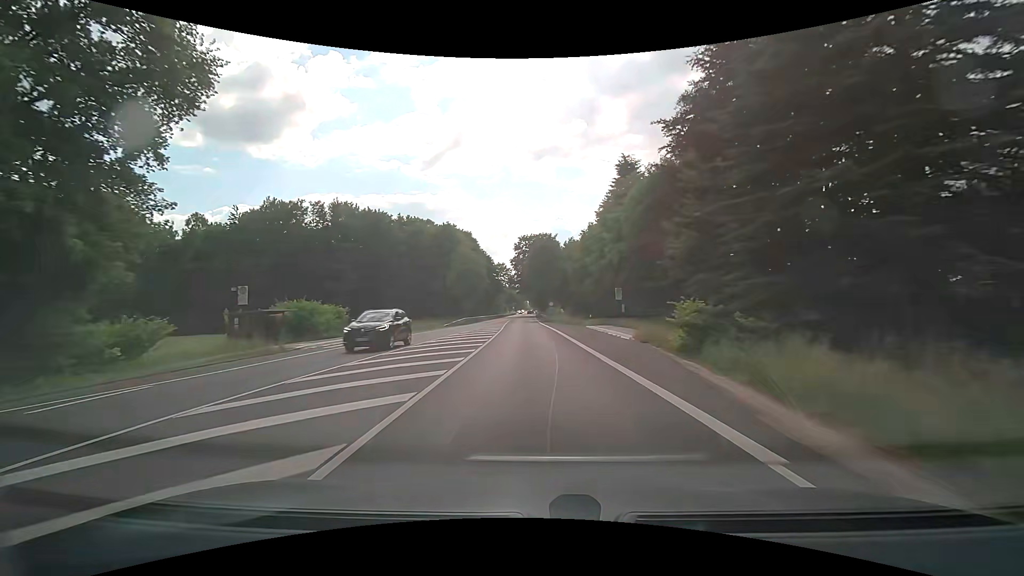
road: primary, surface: asphalt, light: Day
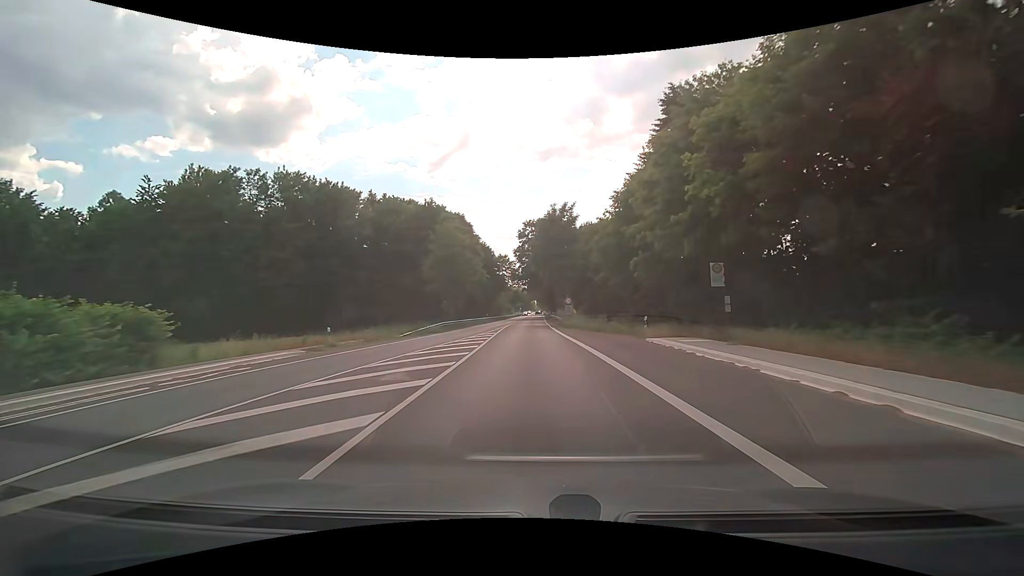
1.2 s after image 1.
(-0.1, +20.9) m; -1°
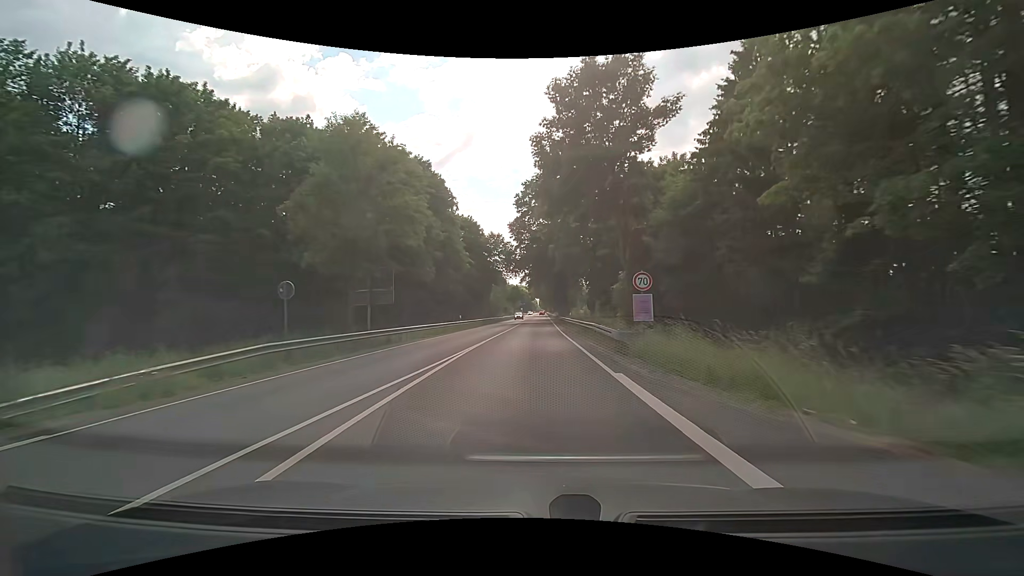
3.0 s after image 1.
(-0.3, +31.1) m; -1°
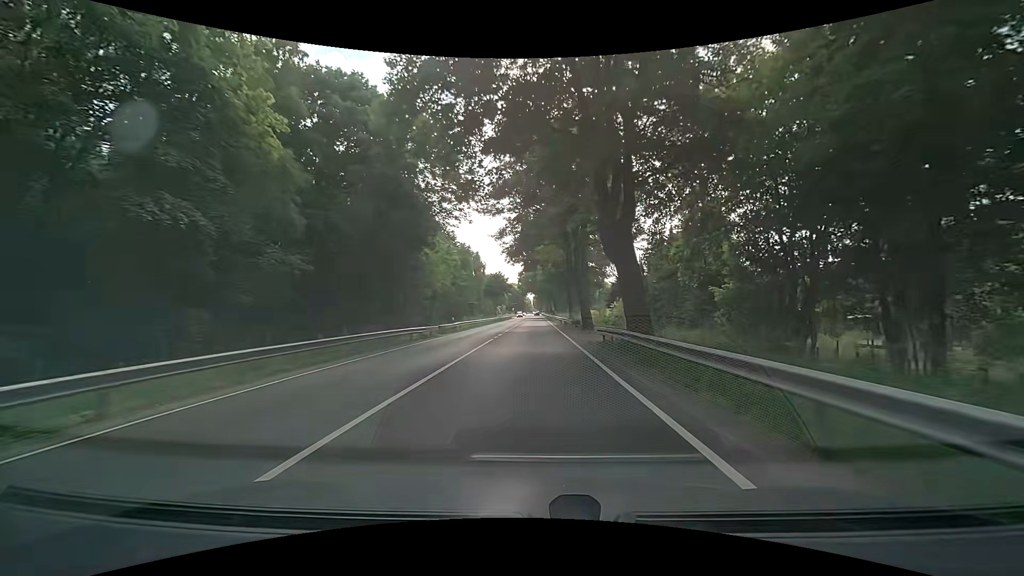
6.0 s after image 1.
(+0.5, +50.6) m; +1°
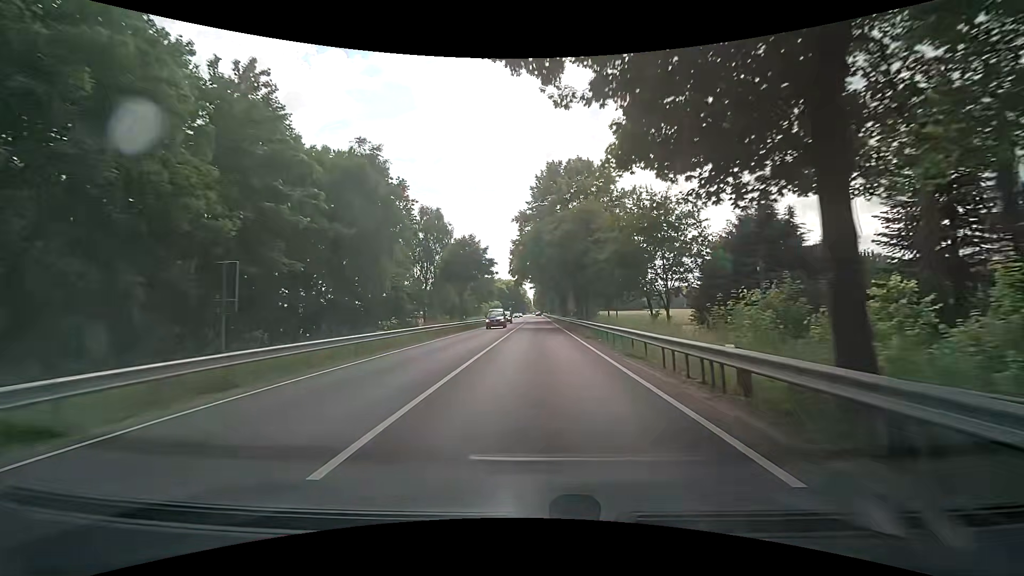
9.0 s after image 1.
(+0.2, +48.3) m; 0°
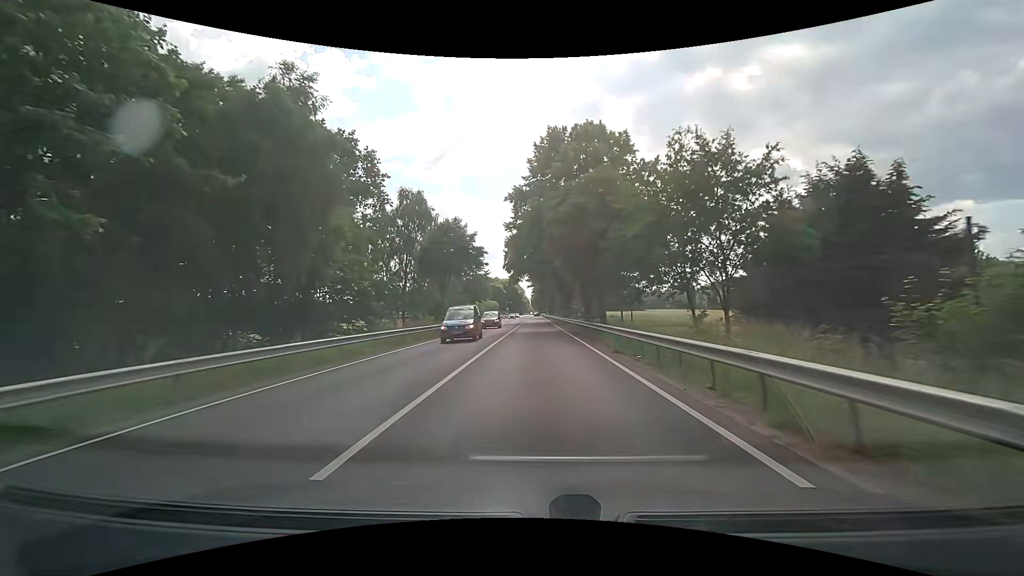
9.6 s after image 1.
(+0.1, +9.6) m; 0°
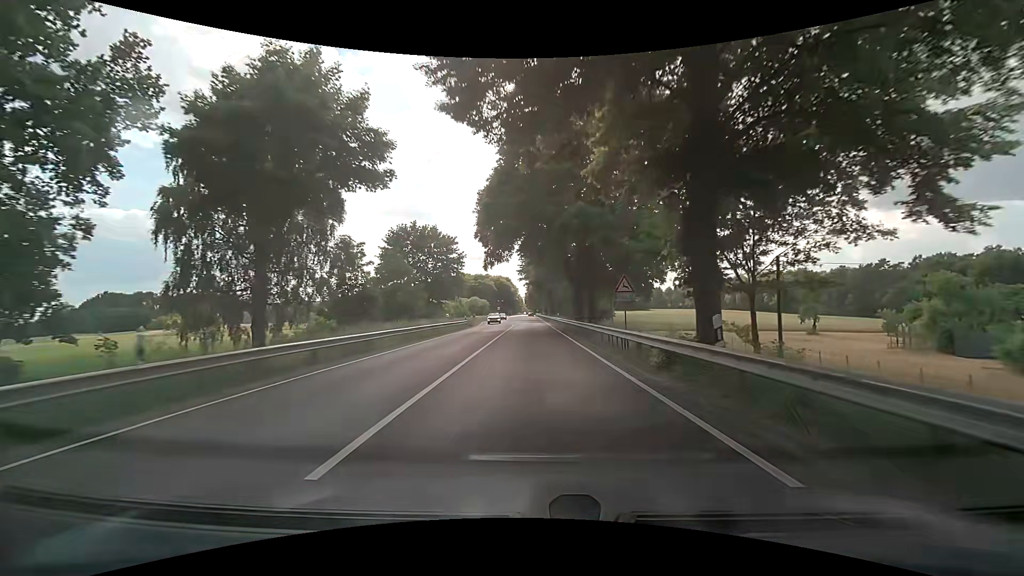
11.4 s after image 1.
(+0.5, +28.9) m; +2°
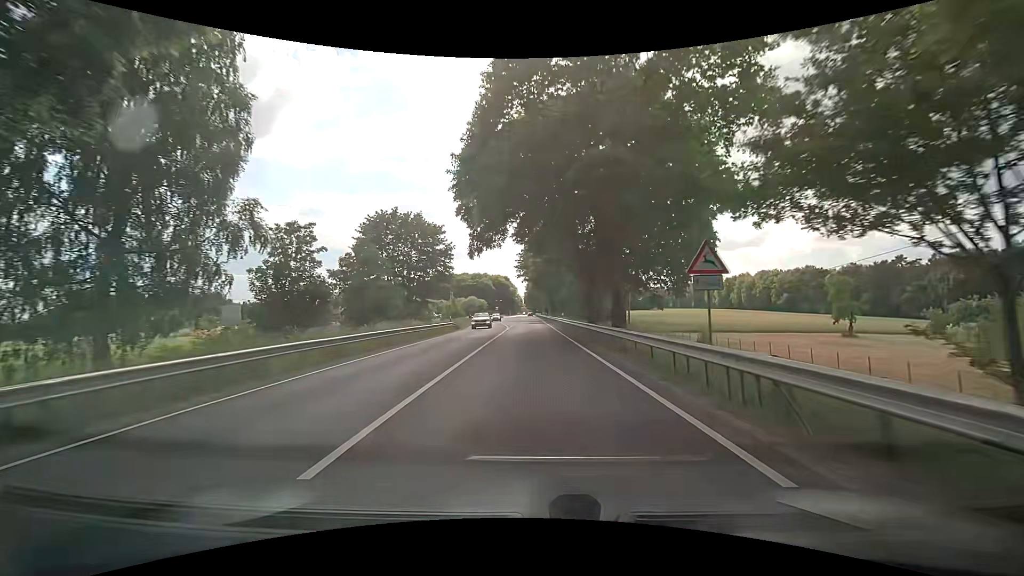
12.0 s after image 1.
(-0.1, +9.6) m; 0°
(0, +10) (0, +20) (0, +30) (0, +40) (0, +50) (-1, +60) (-1, +70) (-2, +80) (-3, +90) (-3, +100) m
